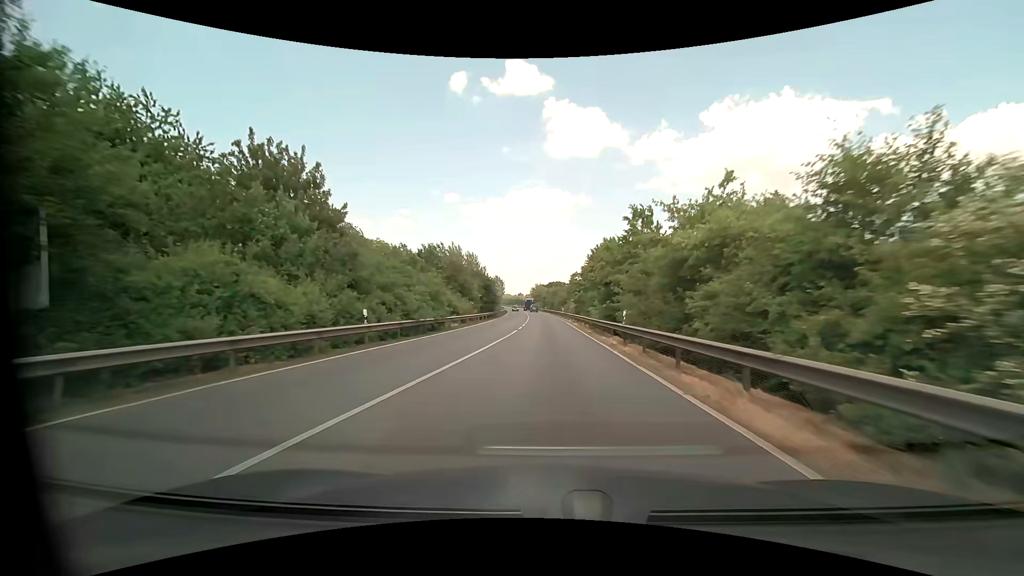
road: primary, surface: asphalt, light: Day
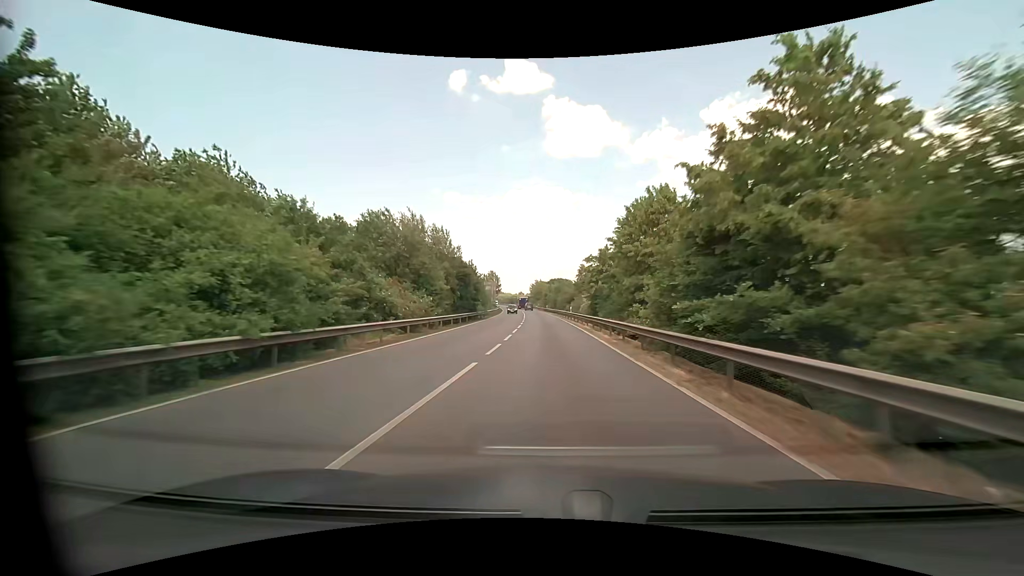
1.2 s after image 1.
(0.0, +19.3) m; 0°
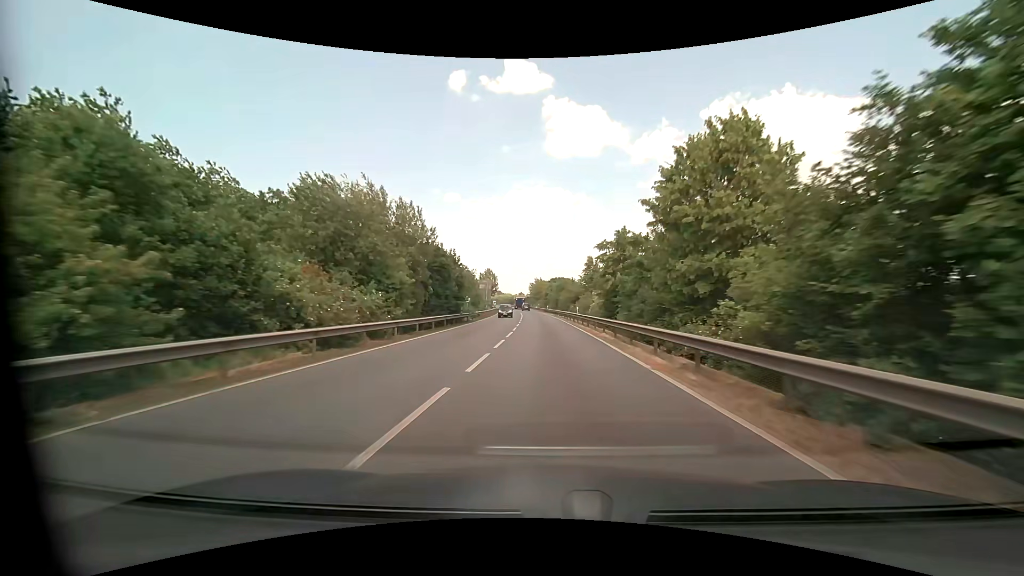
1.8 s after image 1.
(0.0, +10.1) m; 0°
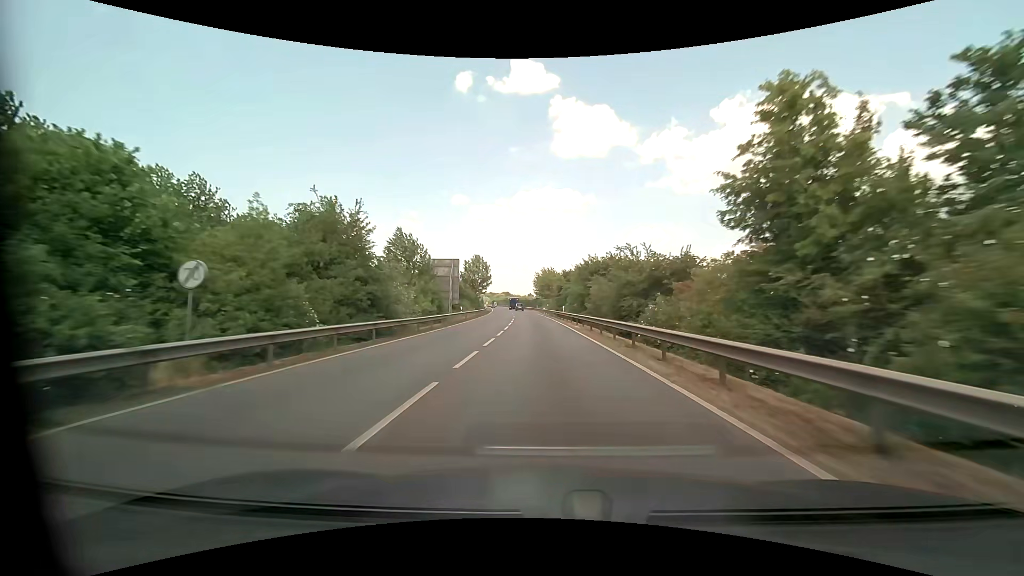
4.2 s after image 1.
(-0.2, +42.4) m; -1°
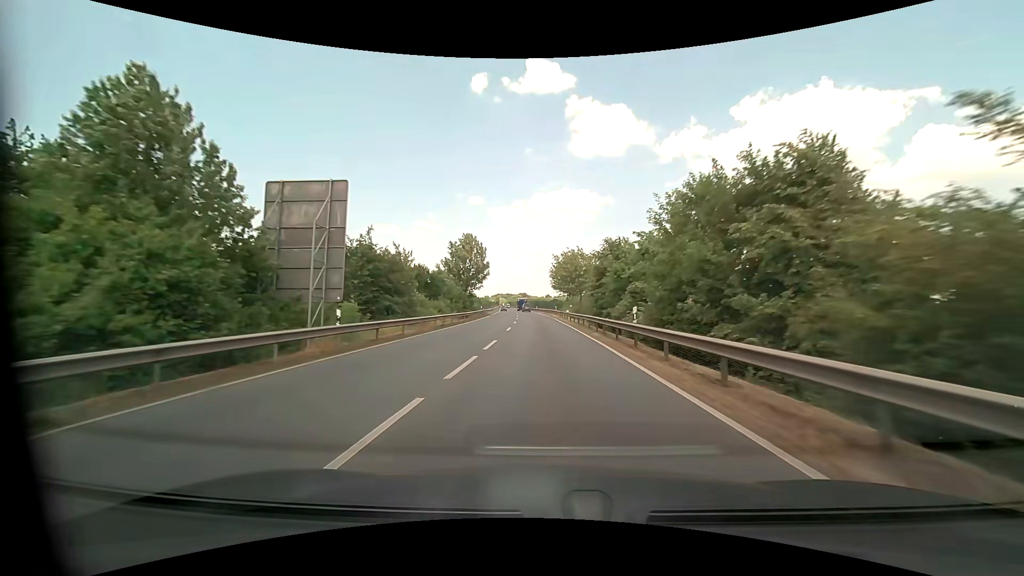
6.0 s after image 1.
(-0.6, +32.1) m; -2°
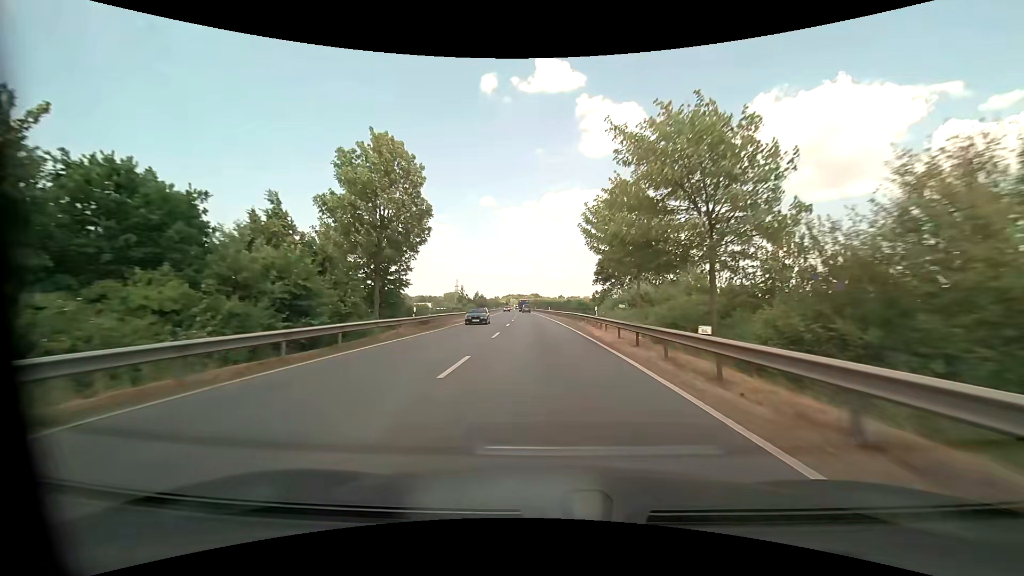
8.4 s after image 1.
(-0.7, +42.3) m; -1°
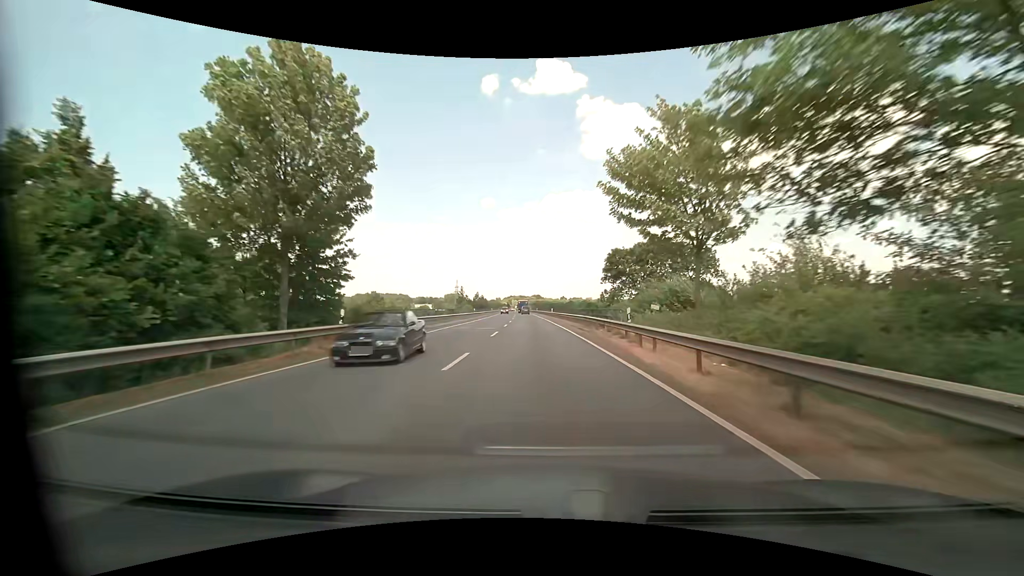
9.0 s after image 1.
(0.0, +10.9) m; 0°
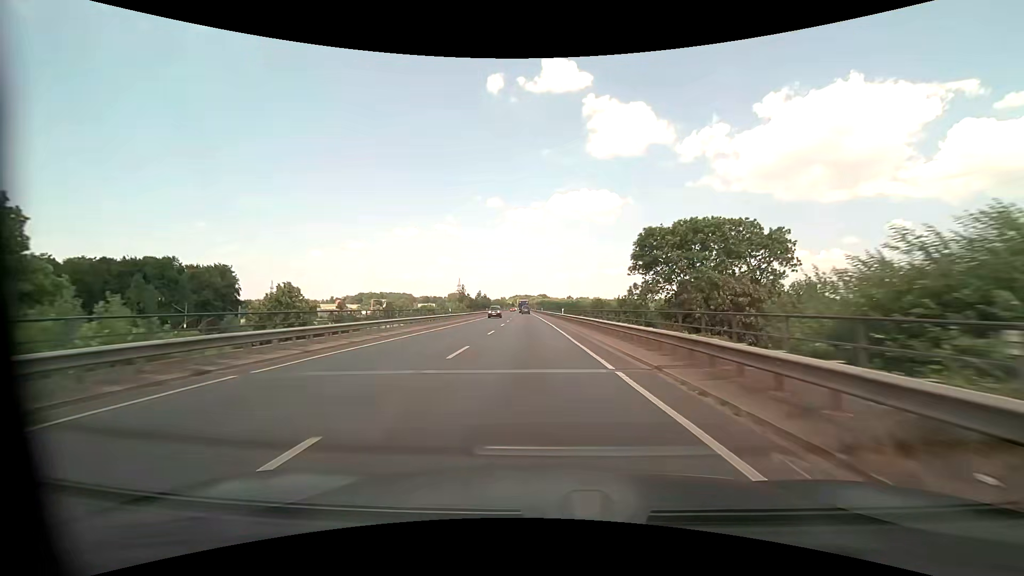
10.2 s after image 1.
(-0.1, +22.2) m; 0°
(0, +10) (0, +20) (-1, +30) (-1, +40) (-2, +50) (-2, +60) (-3, +70) (-3, +80) (-4, +90) (-4, +100) m
